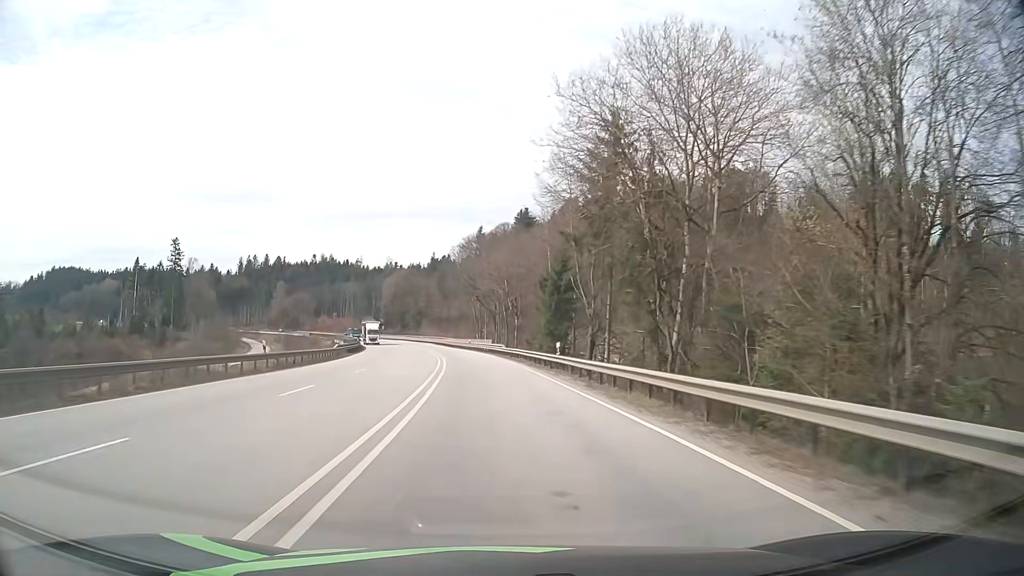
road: primary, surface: asphalt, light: Day
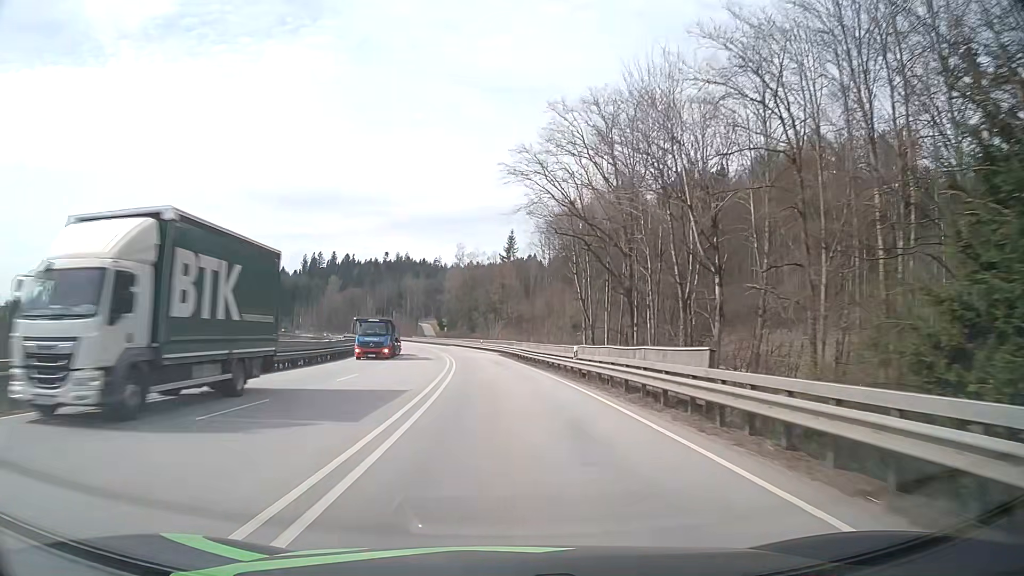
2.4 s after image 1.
(-3.3, +53.7) m; -7°
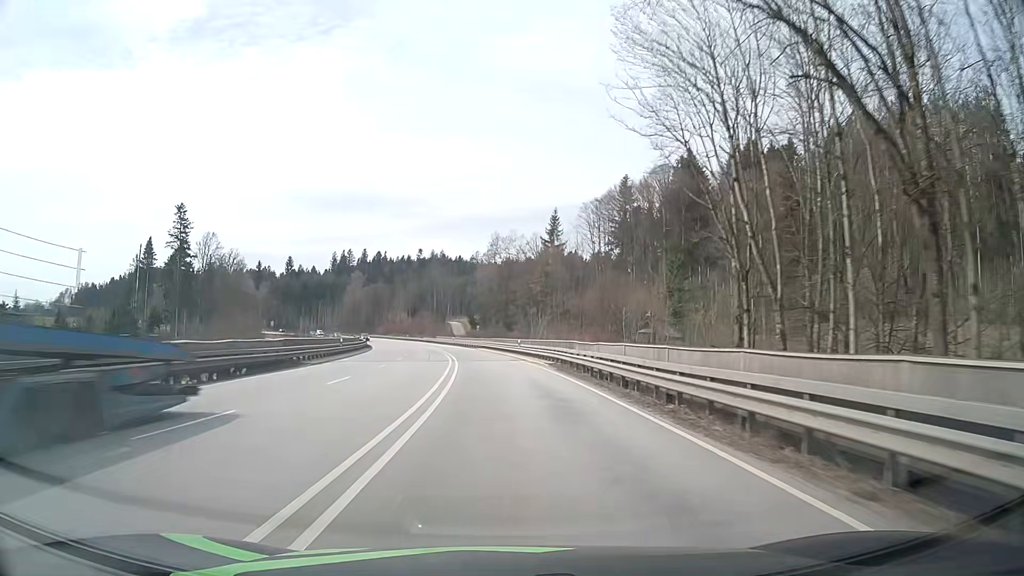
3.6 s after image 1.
(-0.9, +26.8) m; -3°
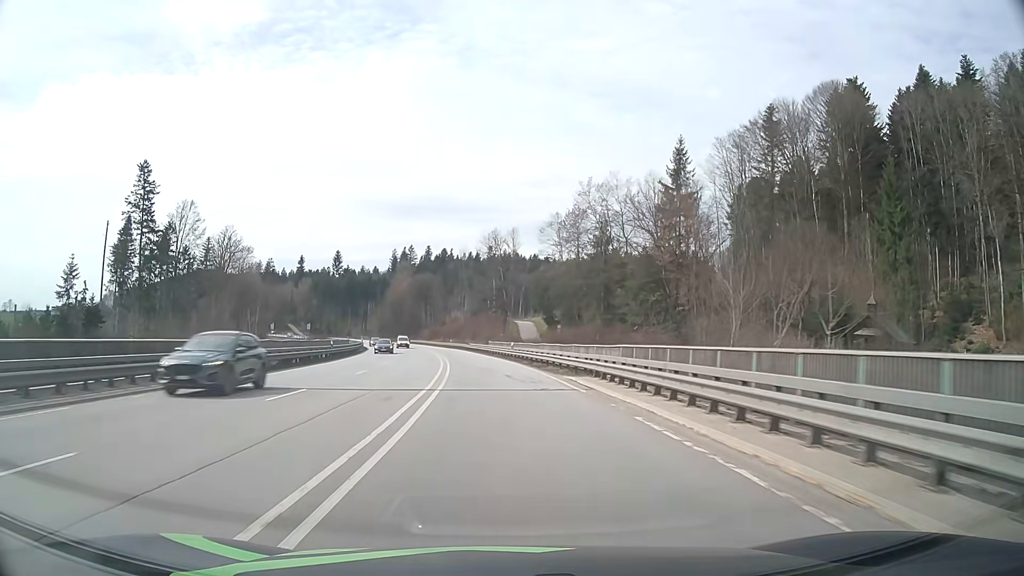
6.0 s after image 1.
(-3.1, +53.4) m; -7°
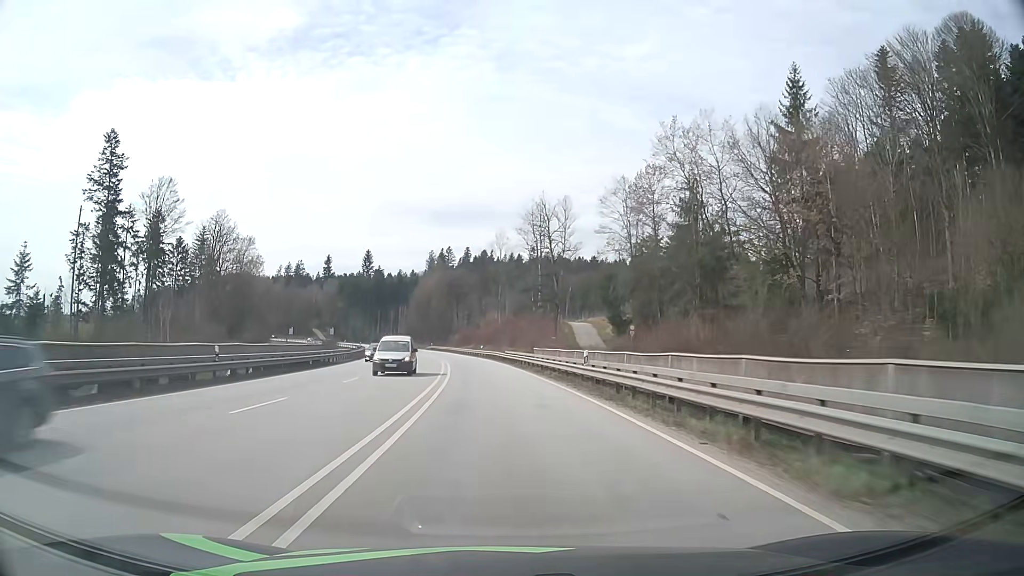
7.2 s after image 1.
(-0.9, +26.5) m; -4°
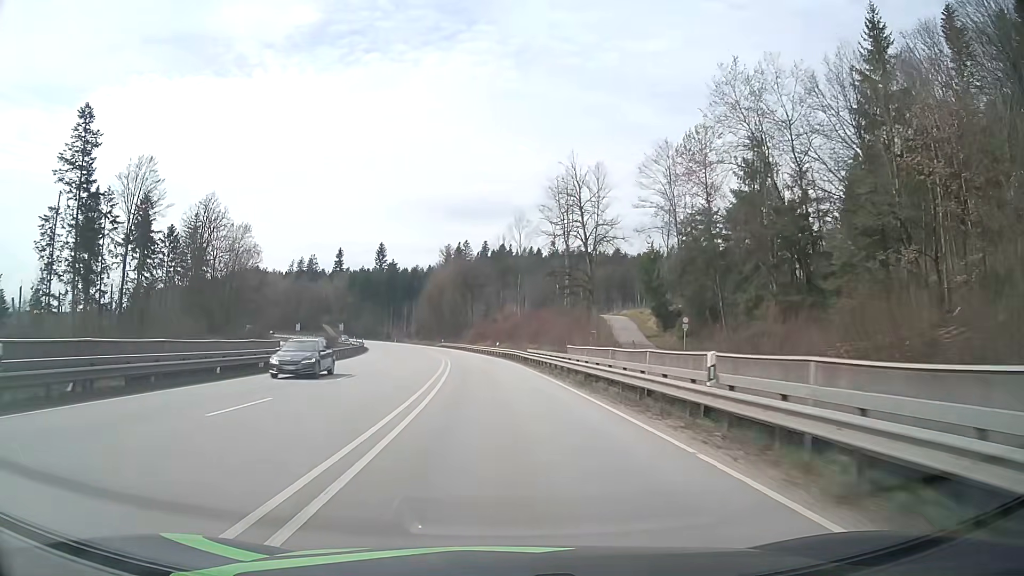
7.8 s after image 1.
(-0.2, +13.2) m; -2°
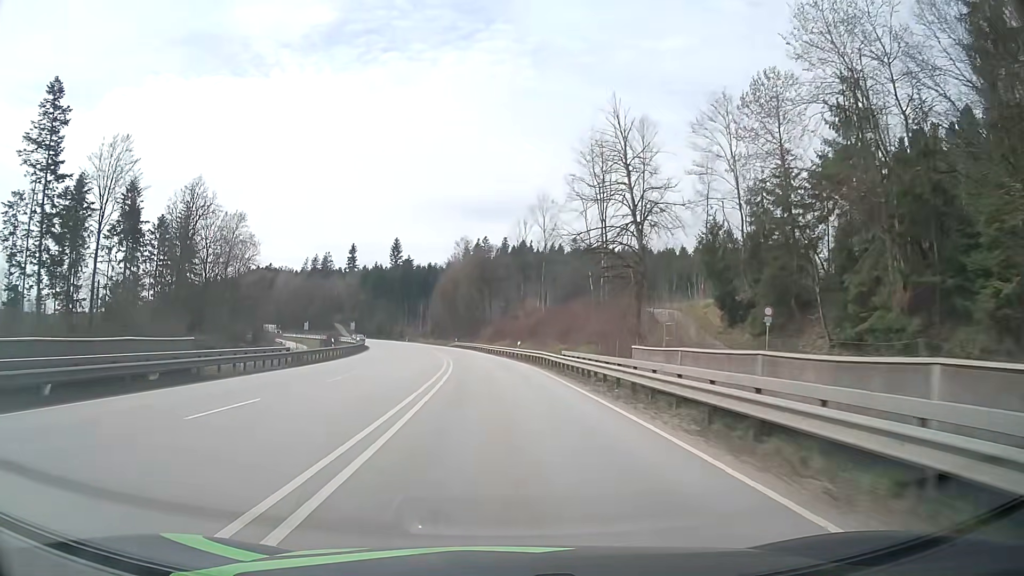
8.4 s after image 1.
(-0.2, +13.2) m; -2°
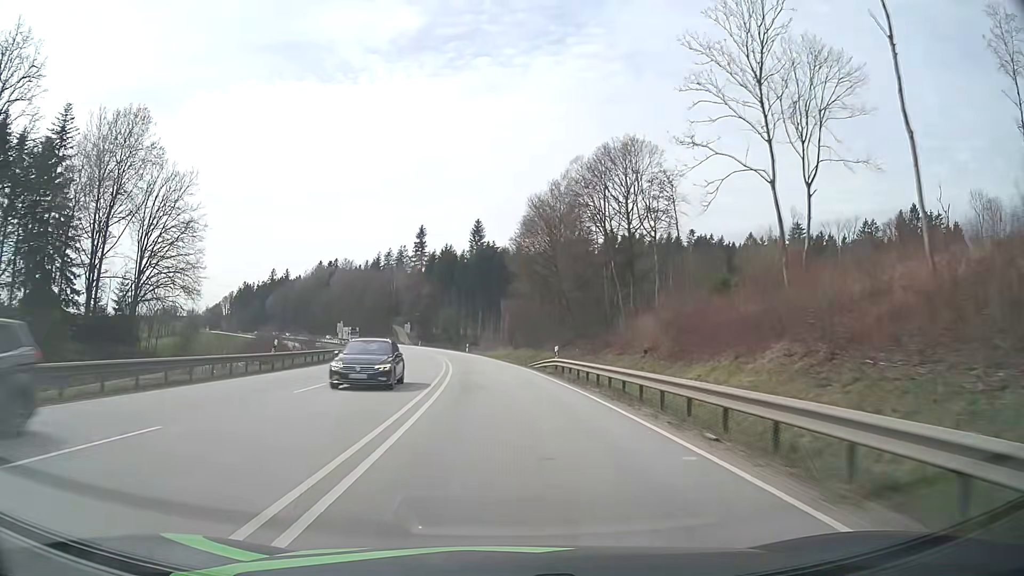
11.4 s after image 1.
(-4.8, +65.4) m; -8°
(0, +10) (0, +20) (-1, +30) (-2, +40) (-3, +50) (-4, +60) (-5, +70) (-7, +80) (-9, +89) (-11, +99) m
